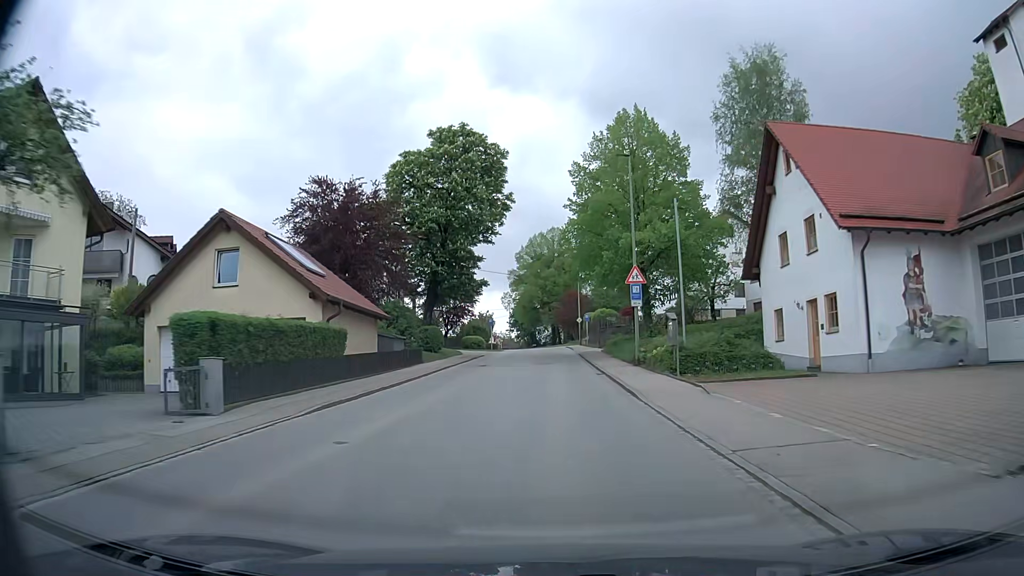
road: secondary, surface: asphalt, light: Day
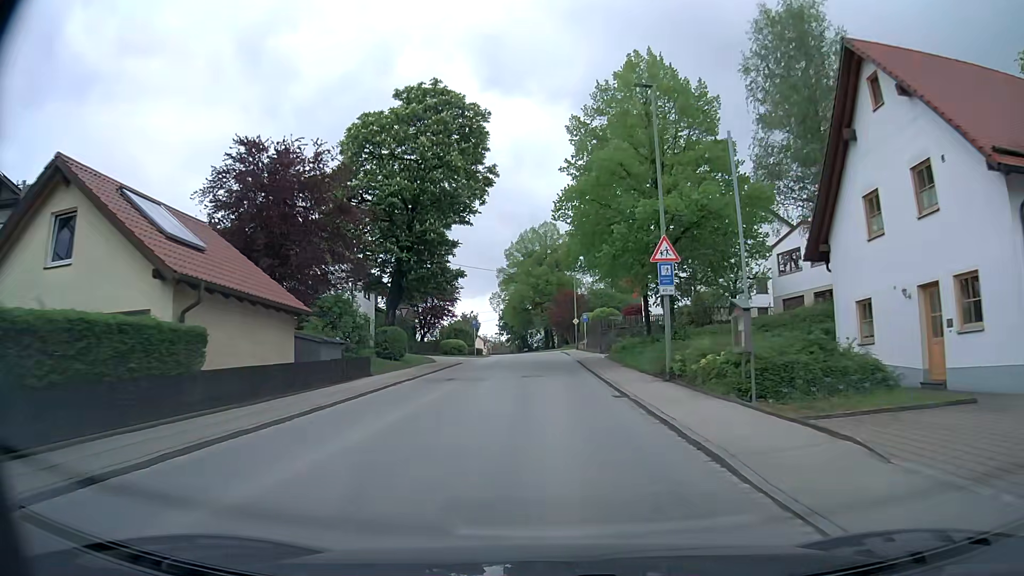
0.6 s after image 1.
(+0.1, +8.5) m; +1°
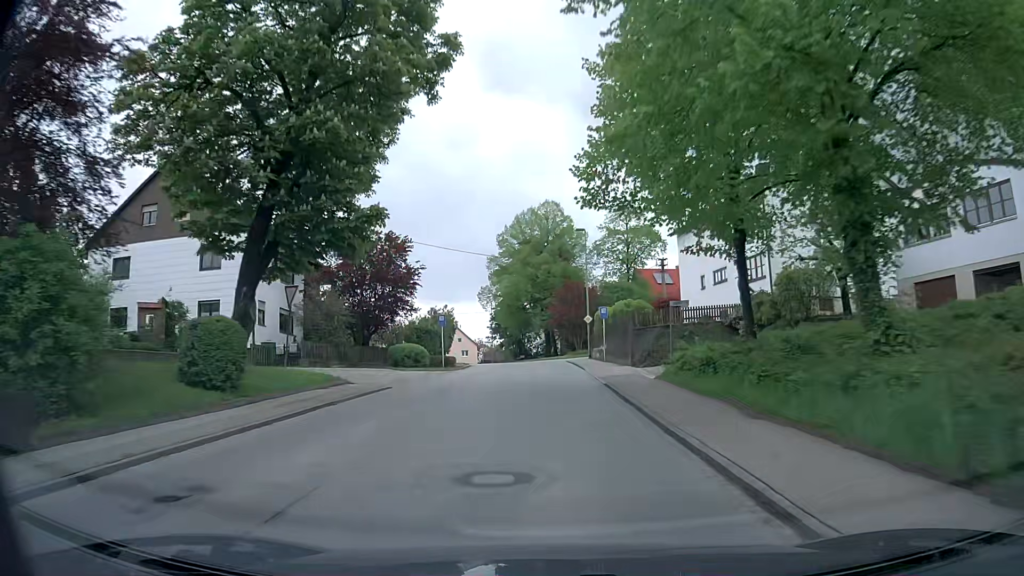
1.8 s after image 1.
(0.0, +17.6) m; 0°
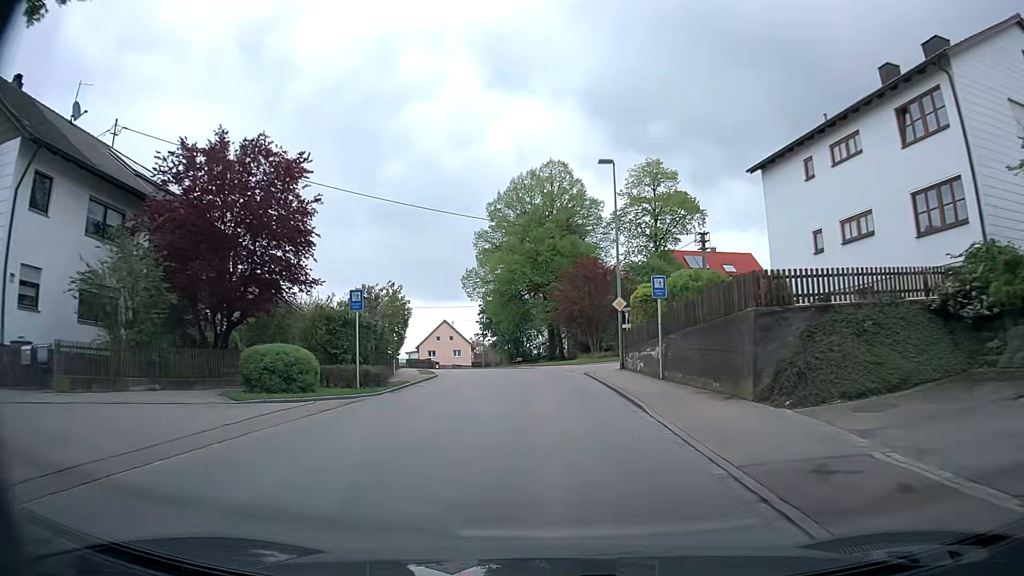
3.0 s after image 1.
(-0.1, +17.7) m; 0°
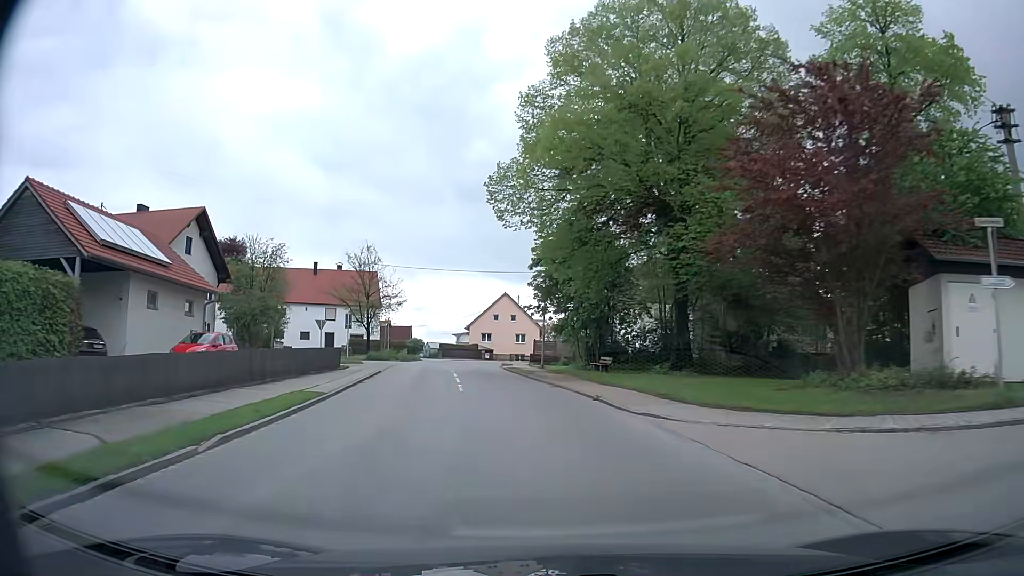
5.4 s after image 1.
(-1.2, +32.9) m; -7°
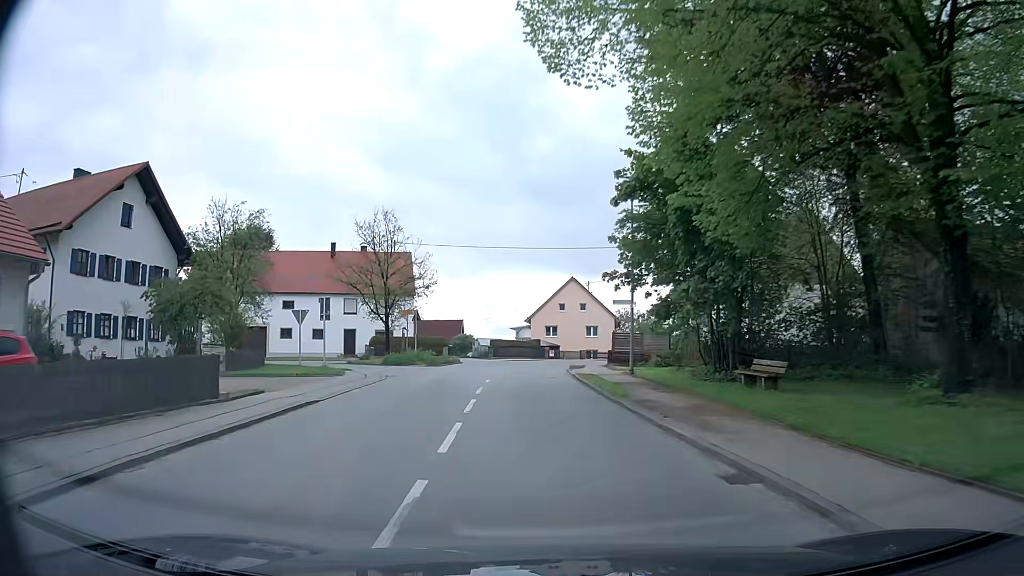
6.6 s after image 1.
(-0.7, +15.3) m; -5°
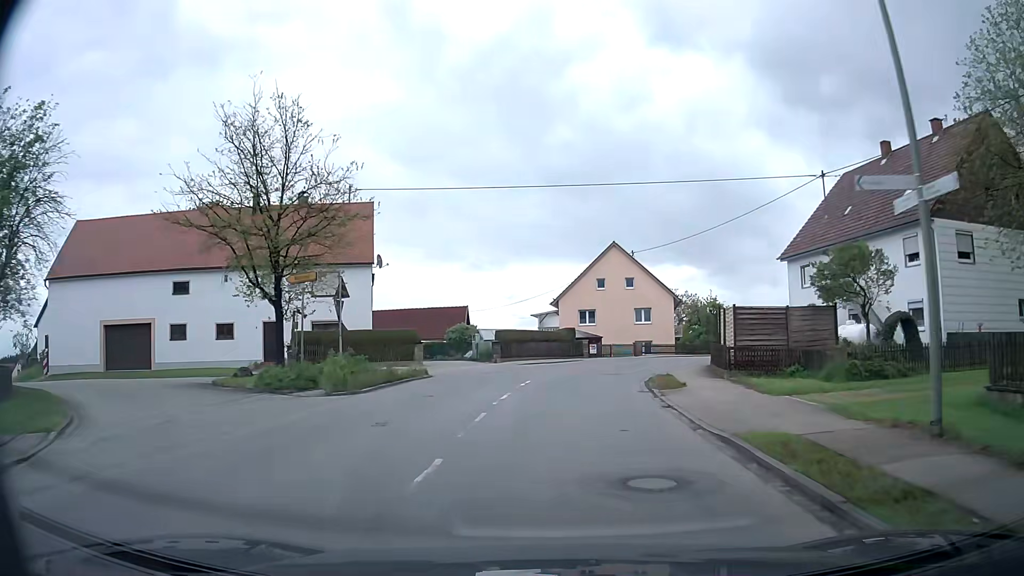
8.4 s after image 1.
(-0.9, +21.6) m; -3°
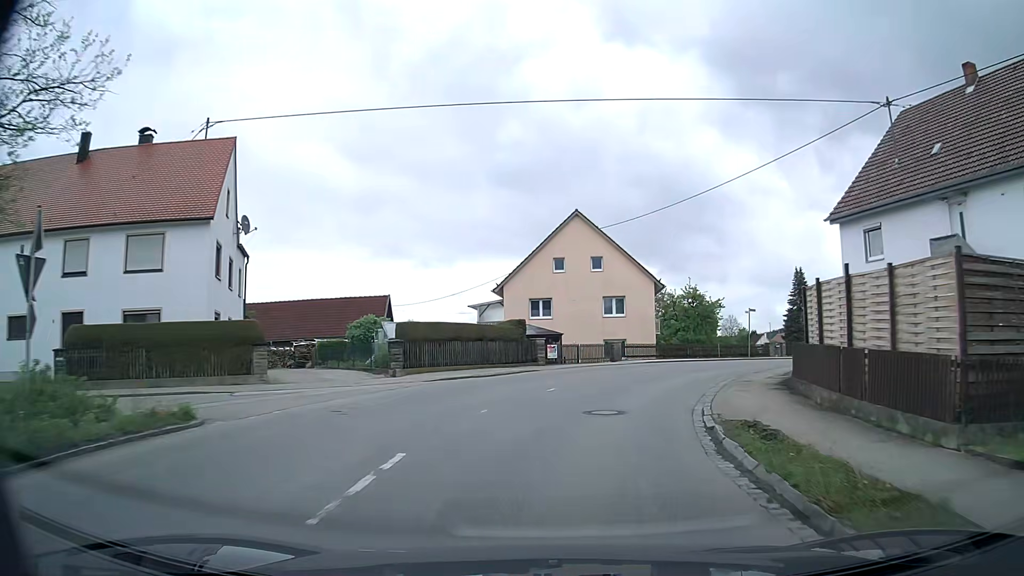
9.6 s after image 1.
(+0.3, +13.6) m; +4°
(+1, +10) (+3, +20) (+8, +28) (+16, +35) (+23, +42) (+29, +50) (+32, +59) (+33, +69) (+33, +79) (+34, +89) m
